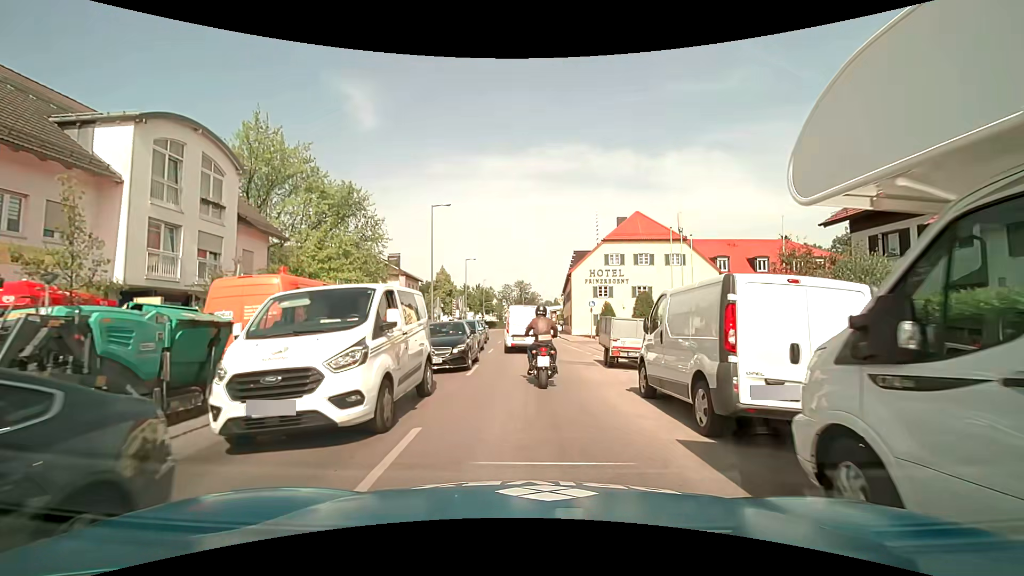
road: tertiary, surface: asphalt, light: Day
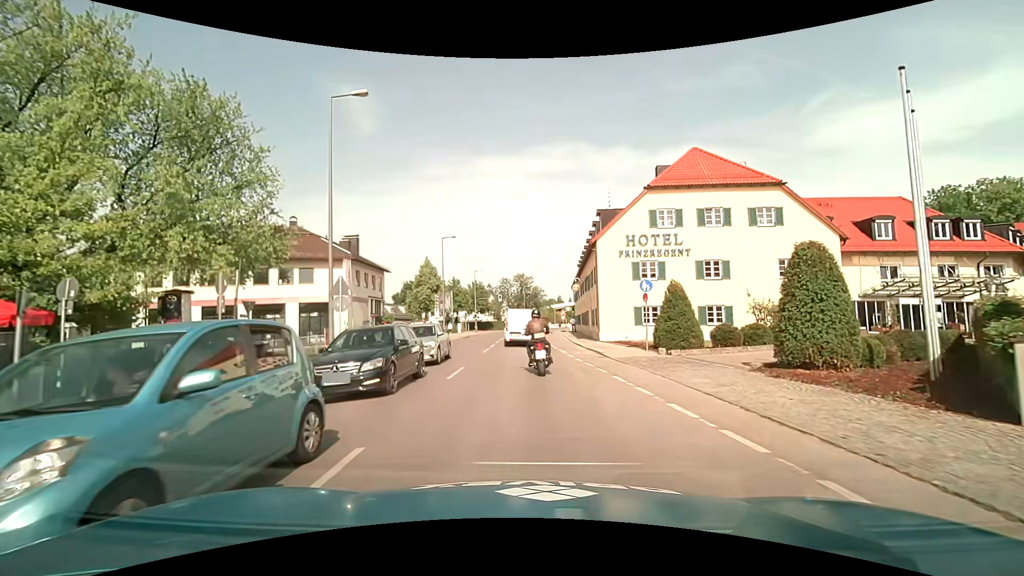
(+0.1, +19.2) m; -1°
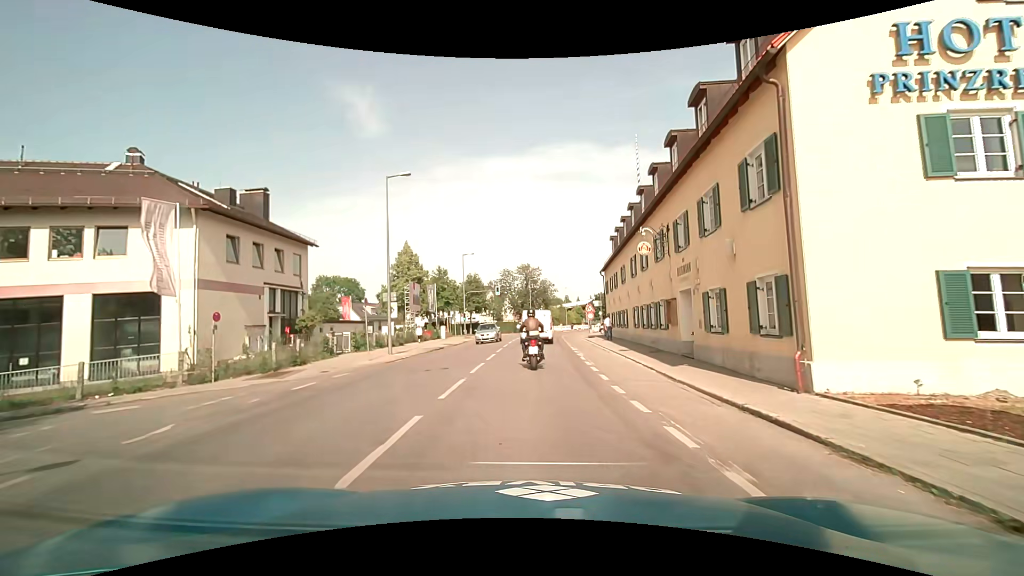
(-0.1, +22.3) m; 0°
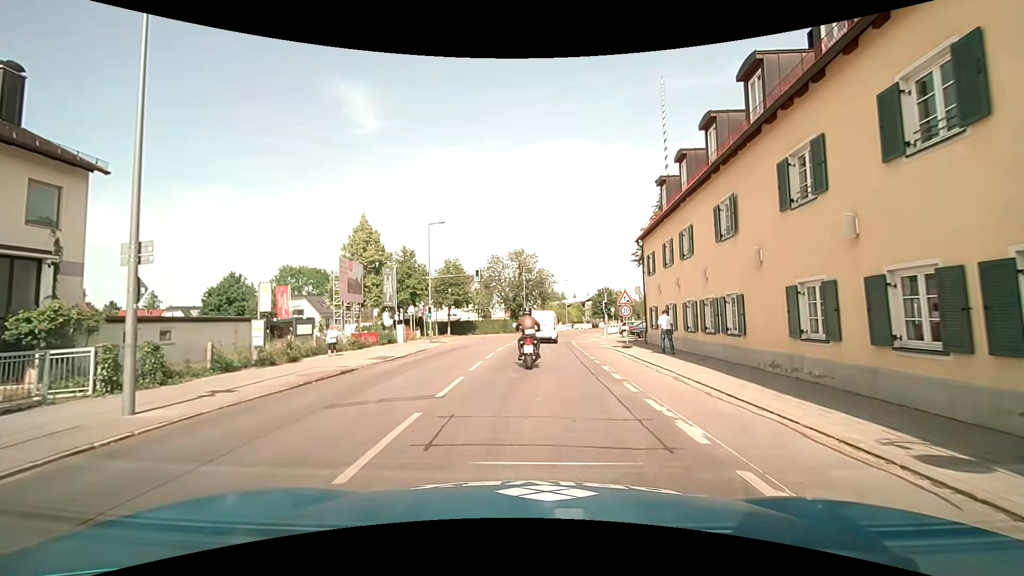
(0.0, +18.1) m; 0°
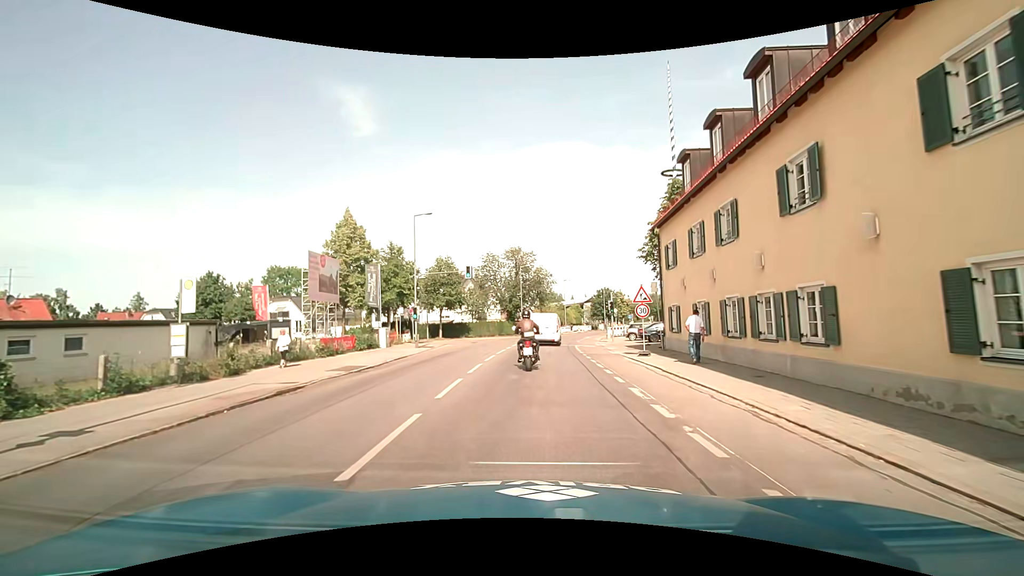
(+0.1, +4.4) m; 0°
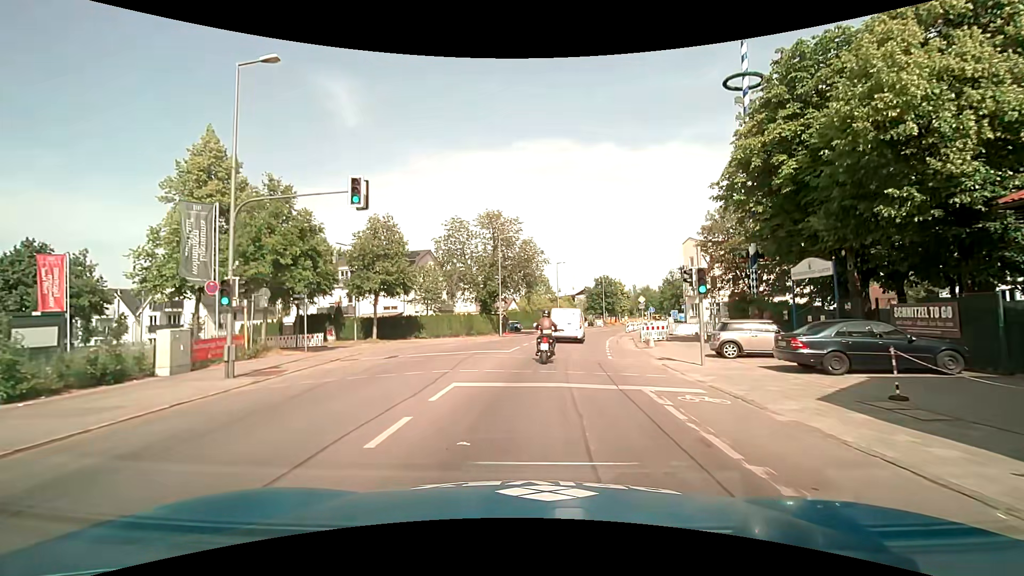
(+0.5, +22.3) m; +2°
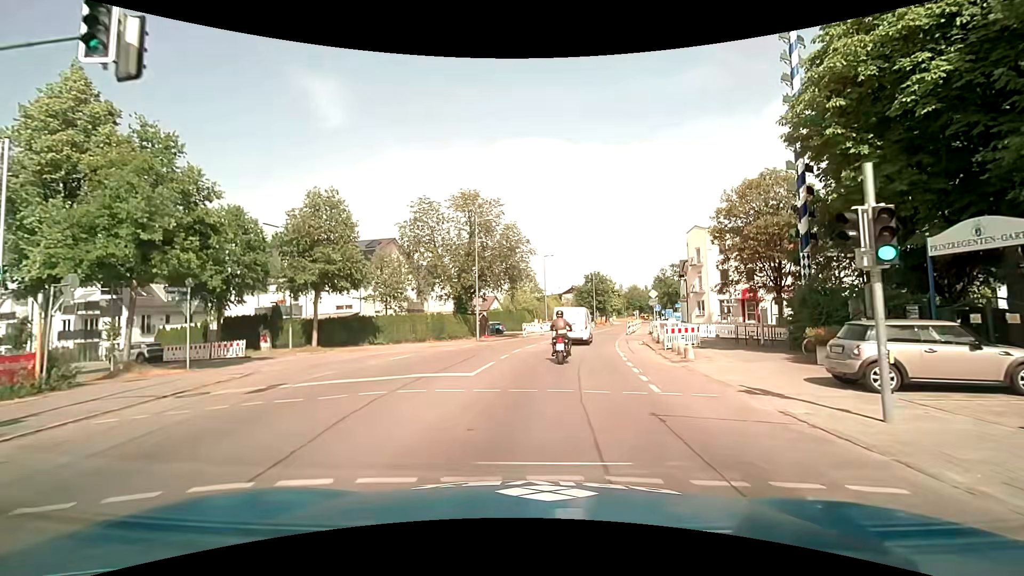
(+0.2, +8.9) m; +1°
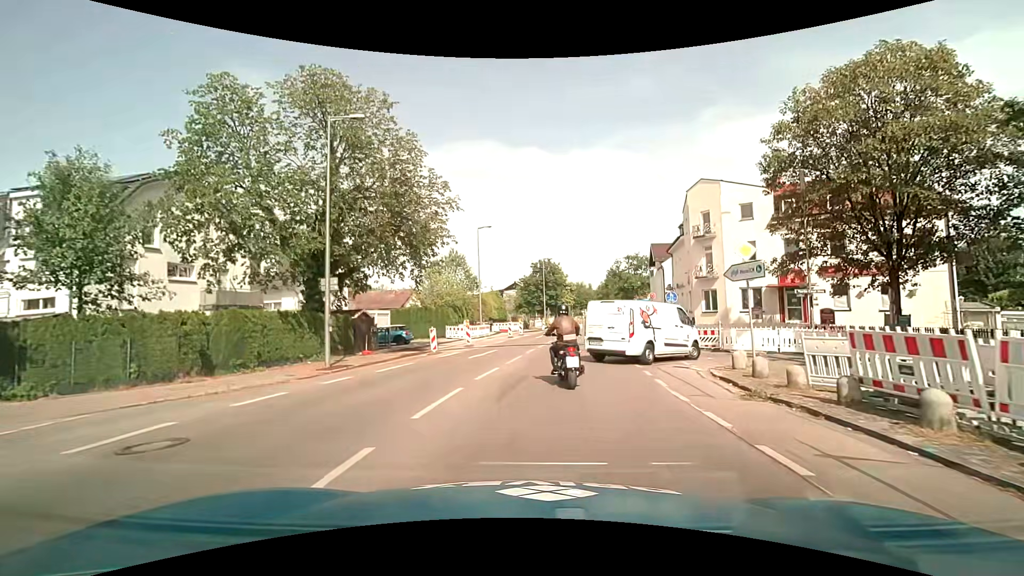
(+1.4, +21.3) m; +7°
(0, +10) (+1, +20) (+3, +30) (+4, +40) (+5, +50) (+7, +60) (+8, +69) (+10, +79) (+11, +89) (+13, +99) m
